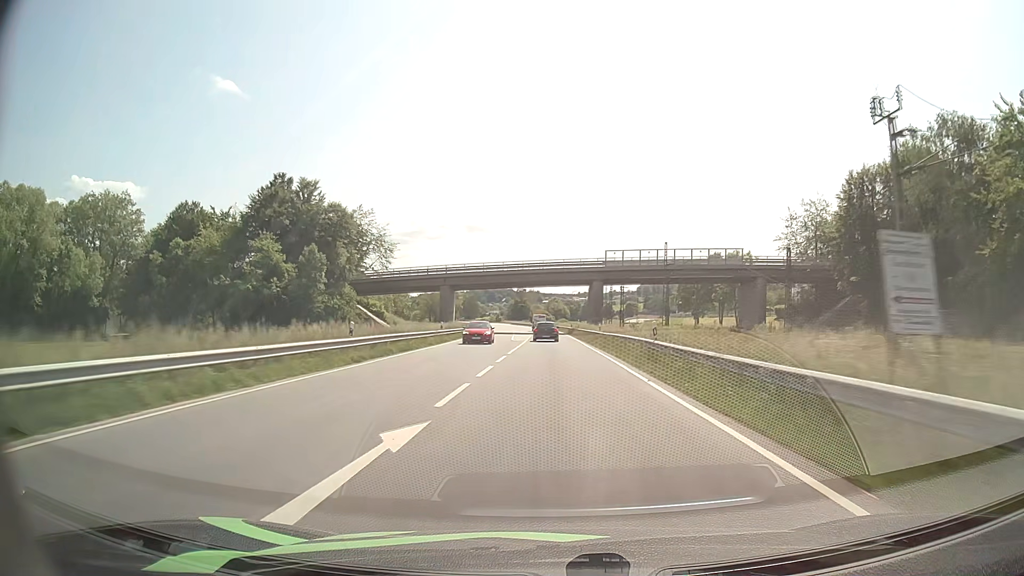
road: primary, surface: asphalt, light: Day
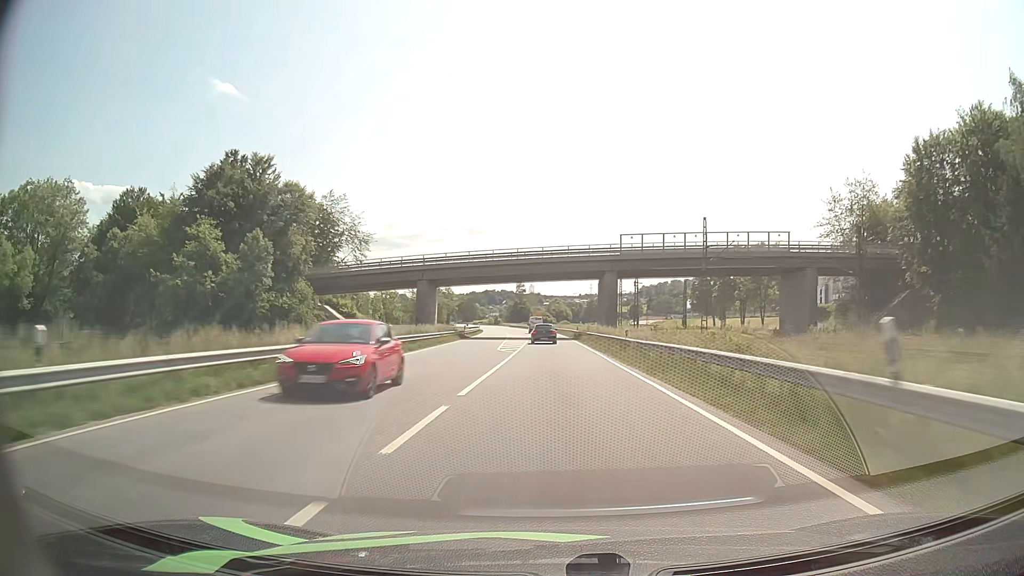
(0.0, +15.9) m; 0°
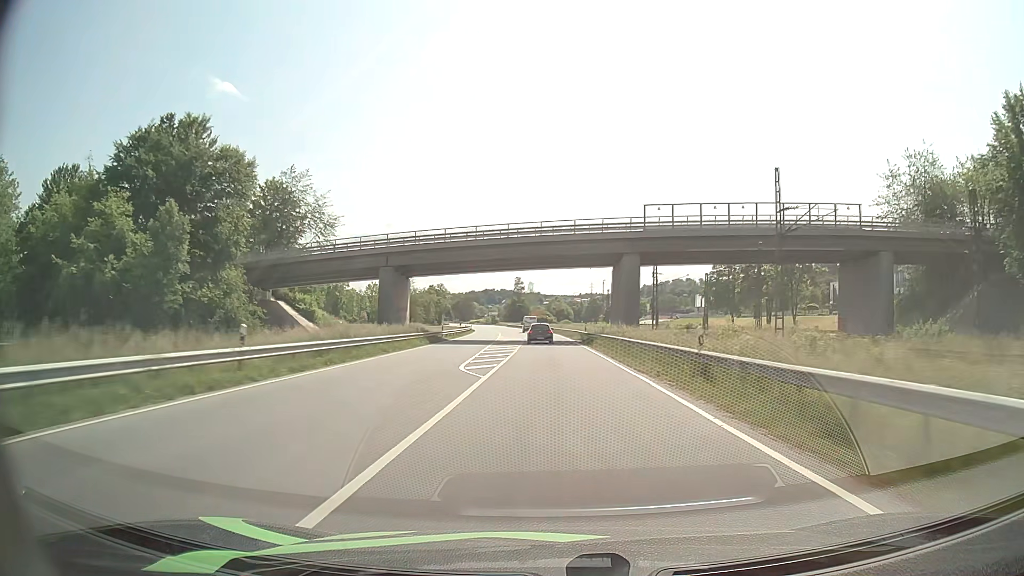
(-0.1, +15.9) m; 0°
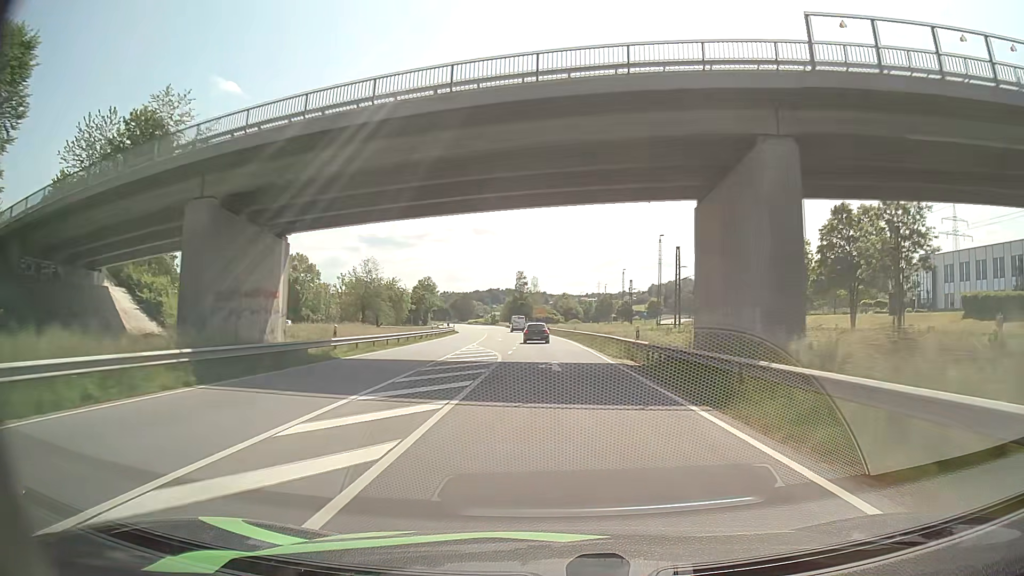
(0.0, +31.6) m; 0°
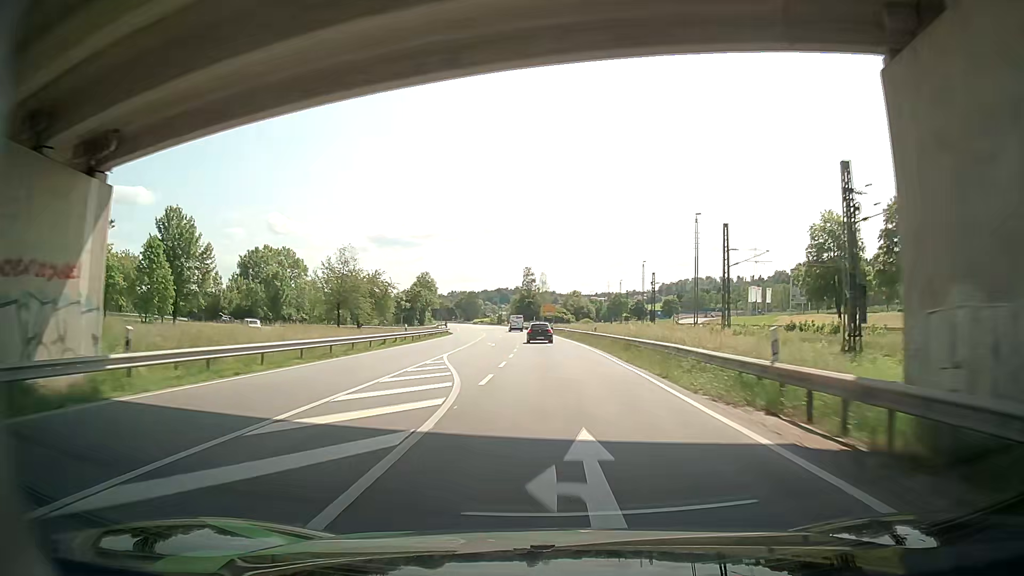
(-0.1, +15.7) m; -1°
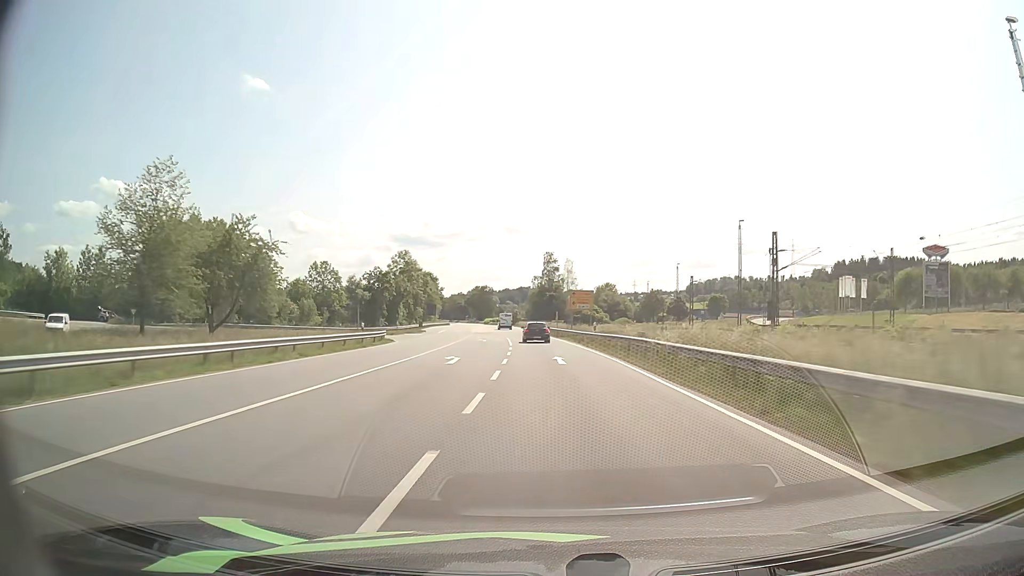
(-1.0, +46.9) m; -2°
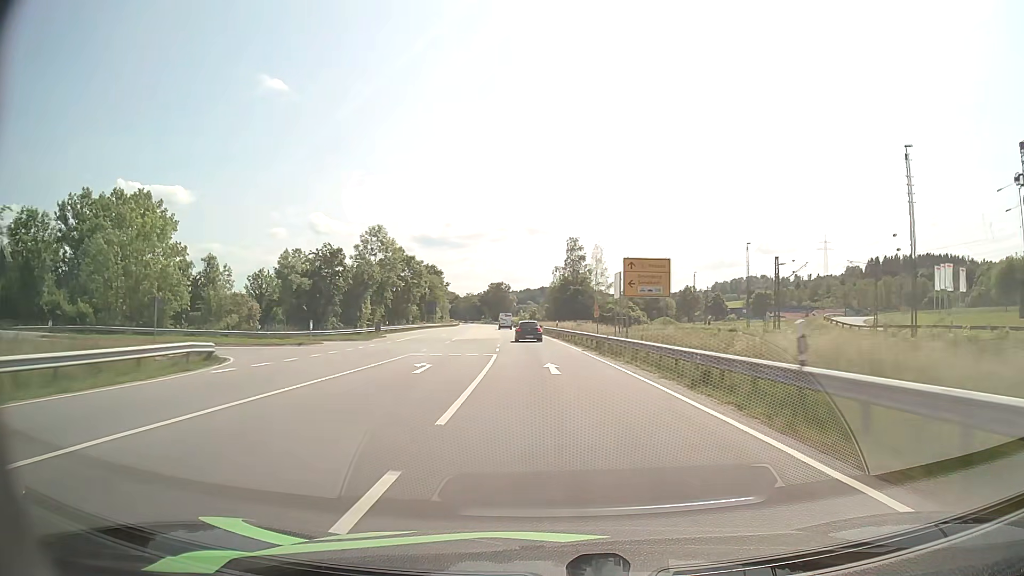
(-0.4, +31.1) m; -2°
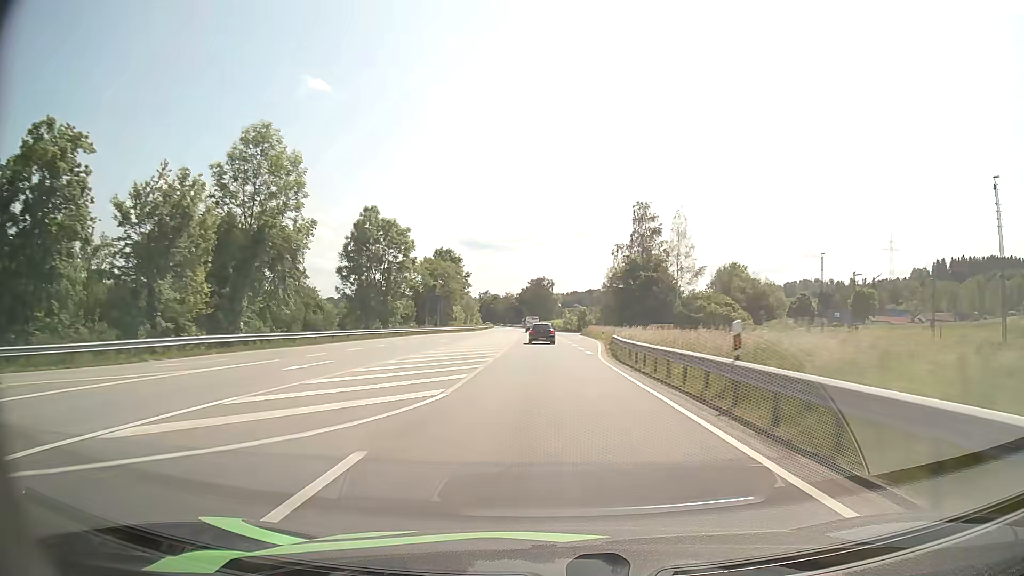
(-1.5, +46.4) m; -4°
(0, +10) (0, +20) (0, +30) (-1, +40) (-1, +50) (-1, +60) (-2, +70) (-2, +80) (-2, +90) (-3, +100) m
